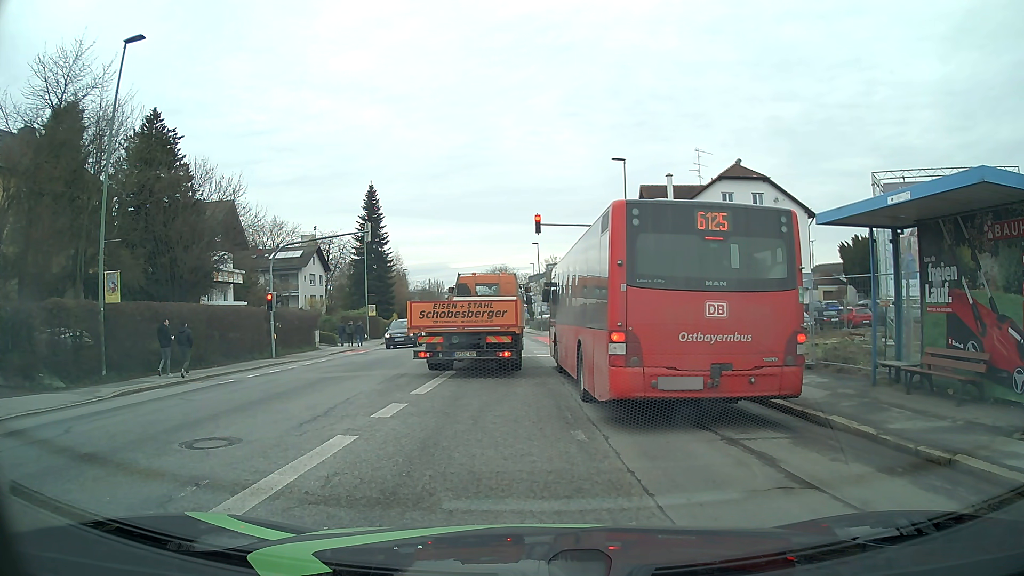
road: tertiary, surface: asphalt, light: Day
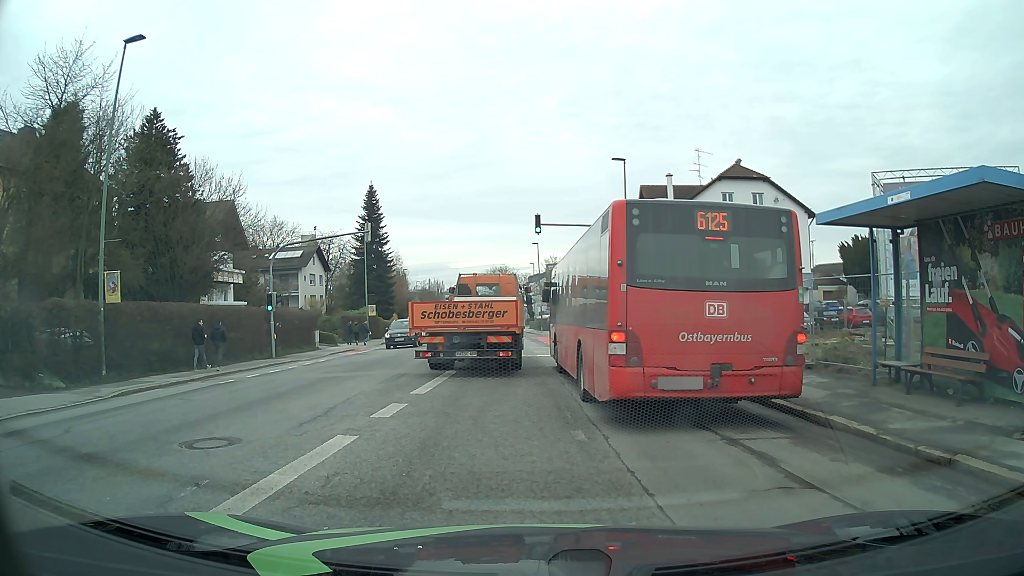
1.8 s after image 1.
(0.0, 0.0) m; 0°
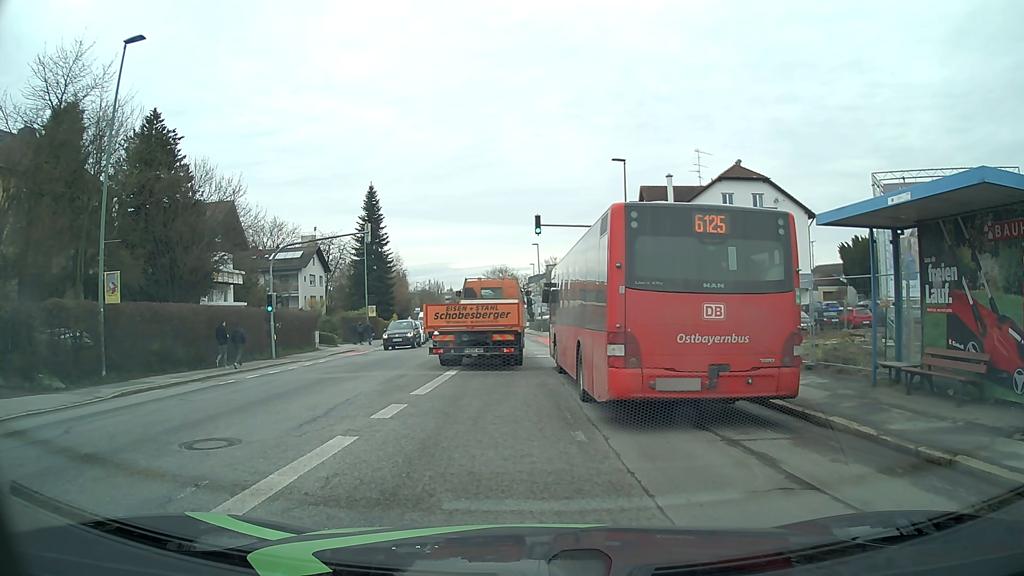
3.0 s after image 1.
(0.0, 0.0) m; 0°
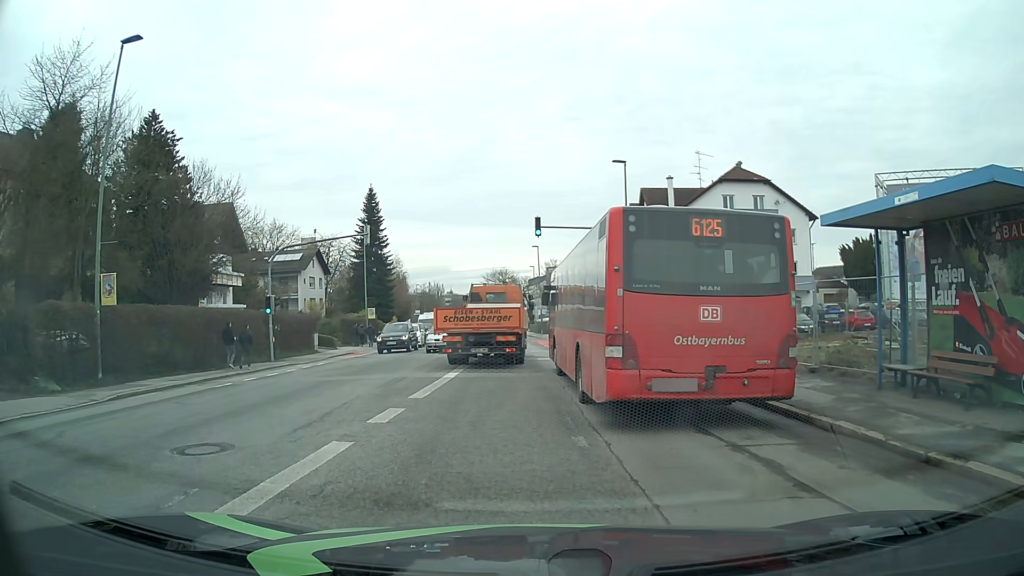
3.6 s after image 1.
(0.0, +0.2) m; 0°
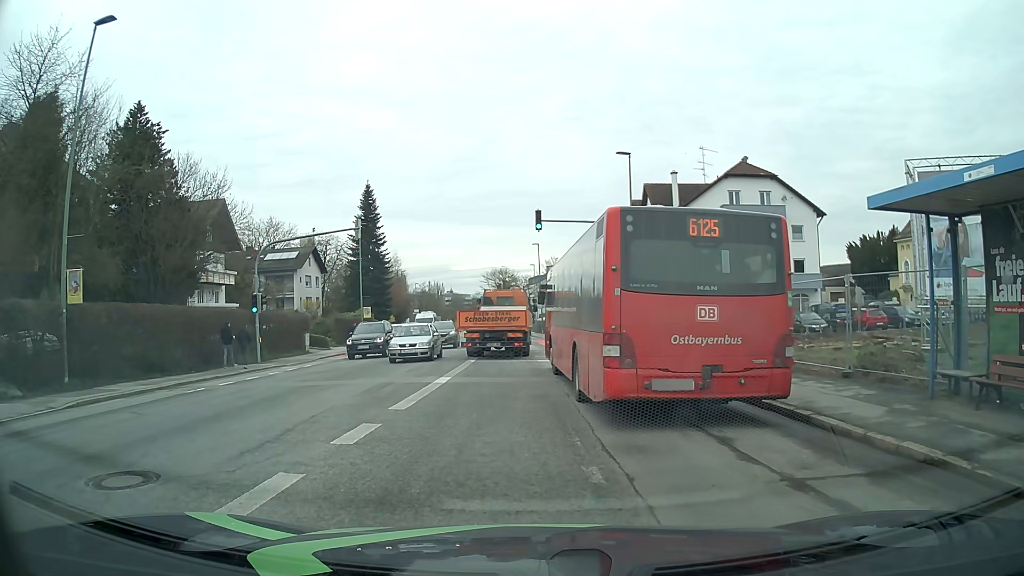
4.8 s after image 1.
(0.0, +1.9) m; 0°
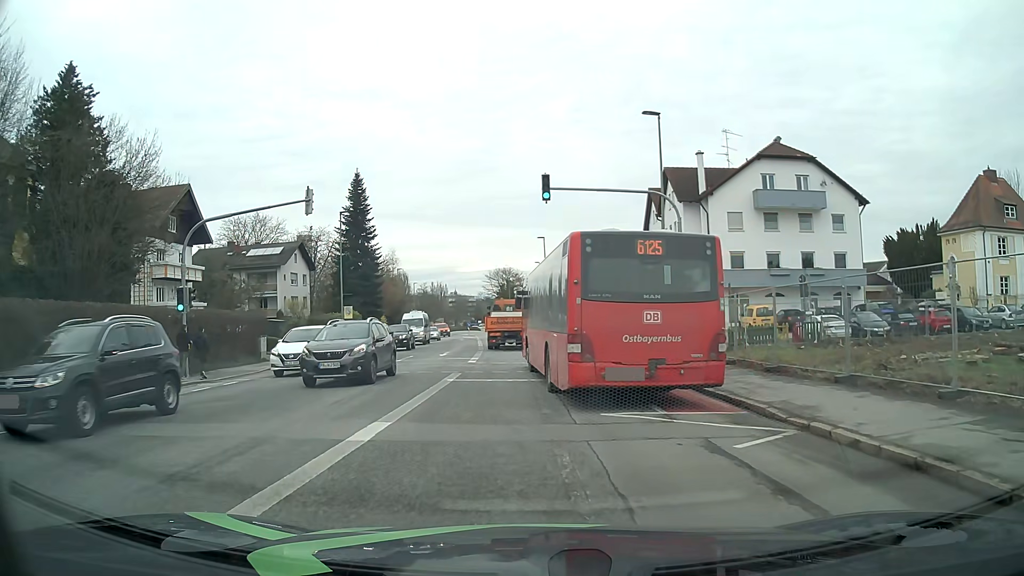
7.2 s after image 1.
(0.0, +7.7) m; 0°
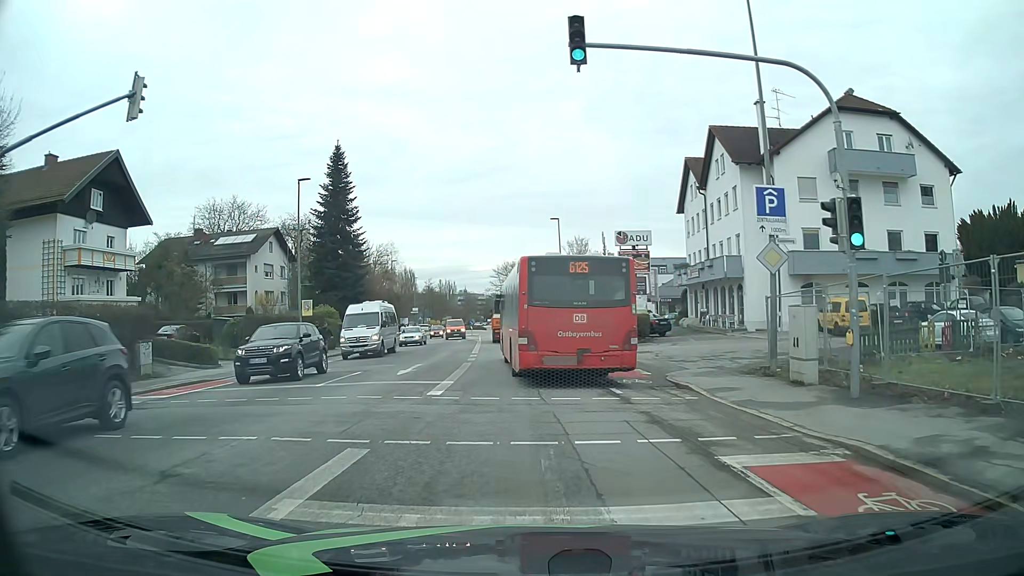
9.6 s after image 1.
(-0.2, +11.9) m; -1°
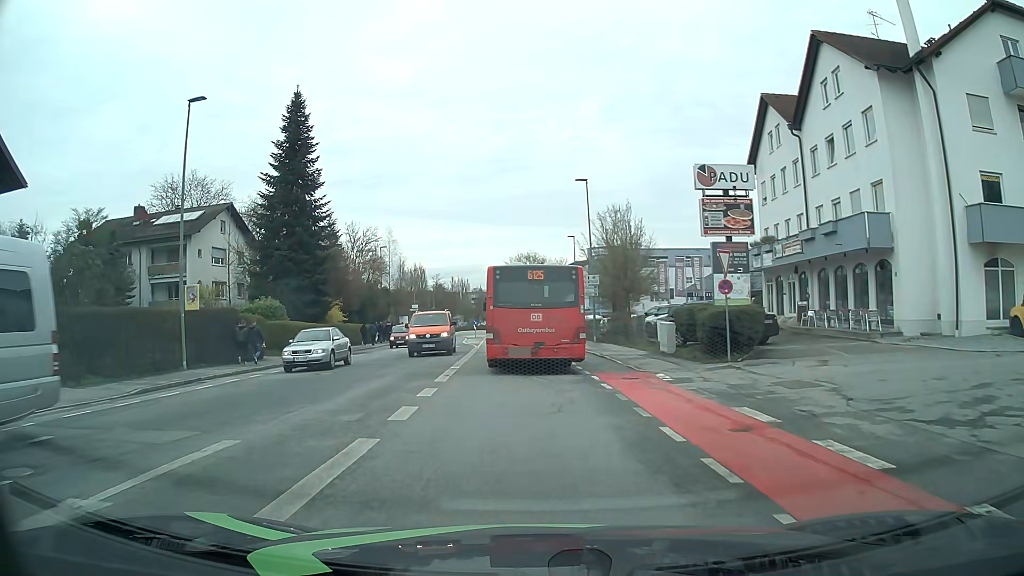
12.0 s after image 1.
(-0.2, +15.9) m; -2°
(0, +10) (0, +20) (-1, +30) (-1, +40) (-1, +50) (-2, +60) (-2, +70) (0, +80) (+1, +90) (-3, +99) m
